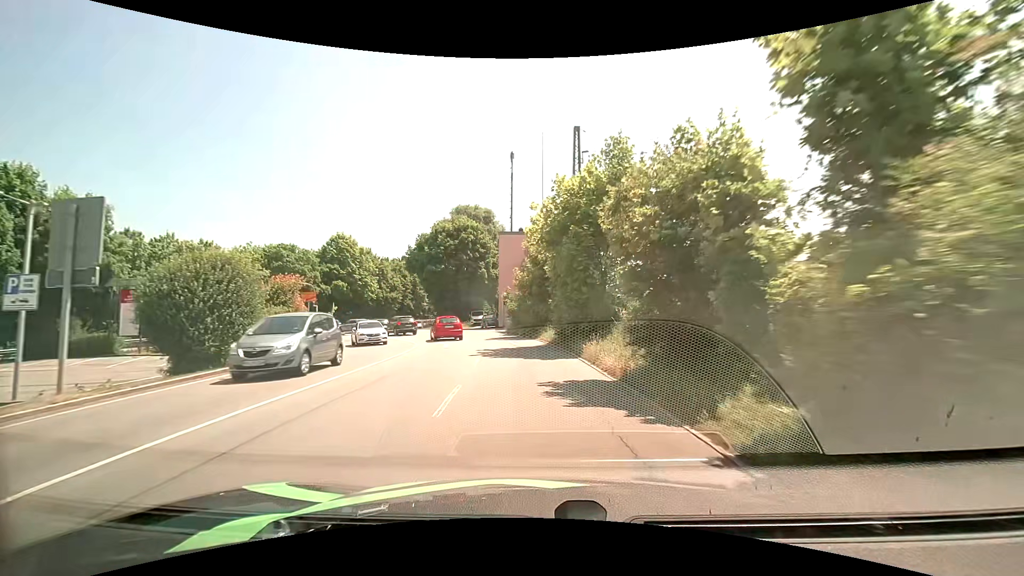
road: tertiary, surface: asphalt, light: Day
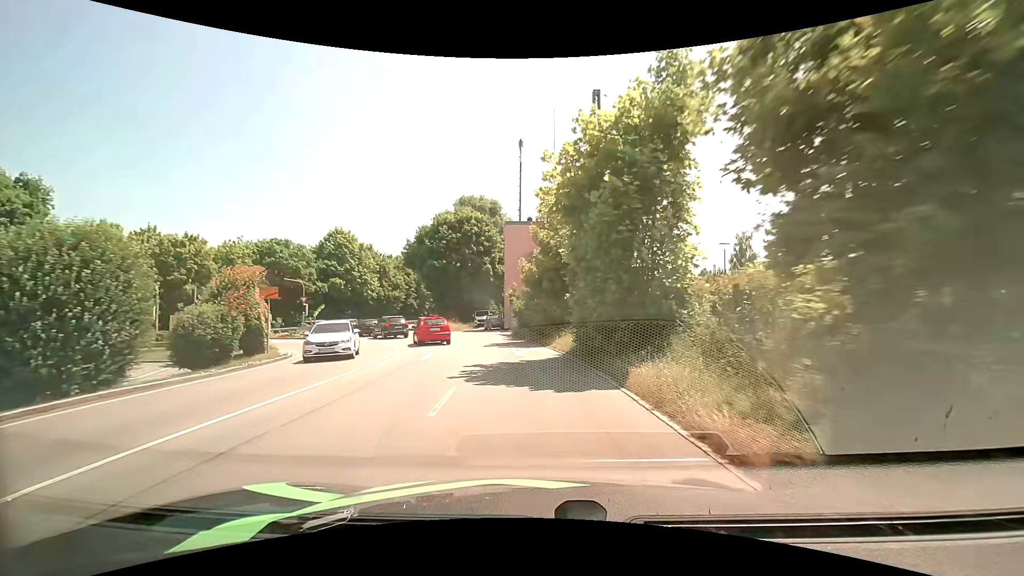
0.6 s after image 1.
(0.0, +5.9) m; -1°
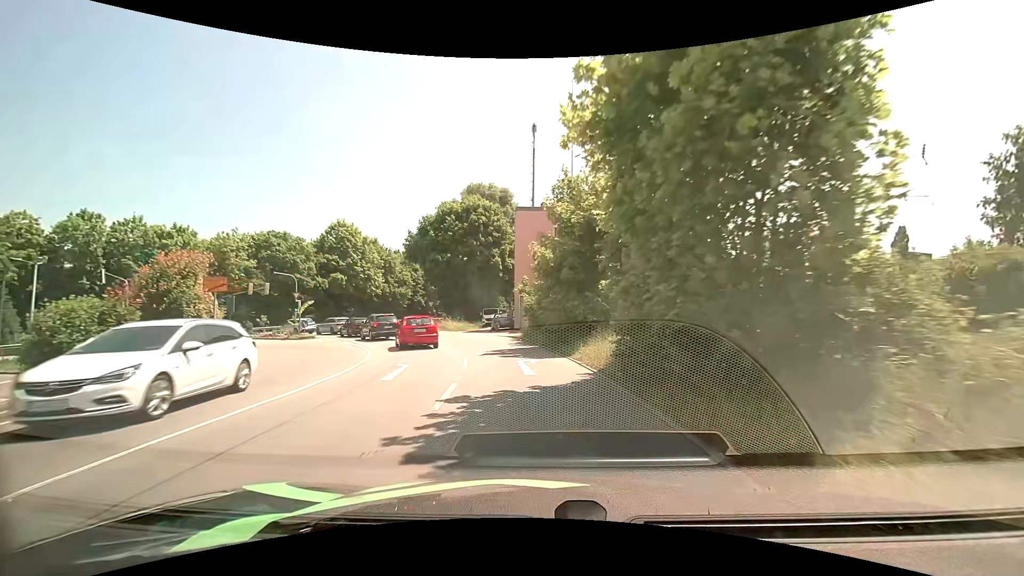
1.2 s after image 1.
(0.0, +5.5) m; -1°
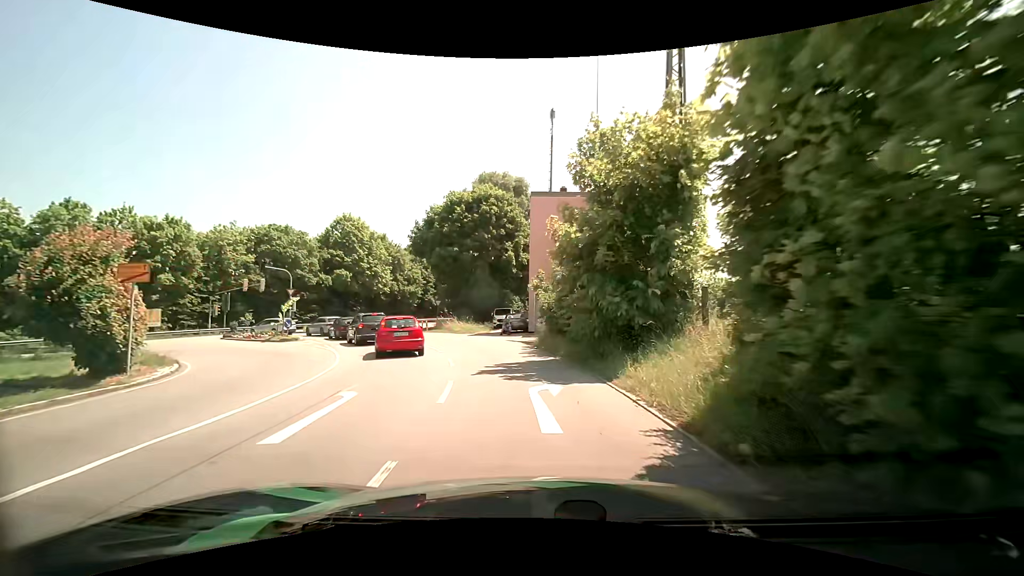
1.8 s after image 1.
(-0.1, +5.3) m; -2°
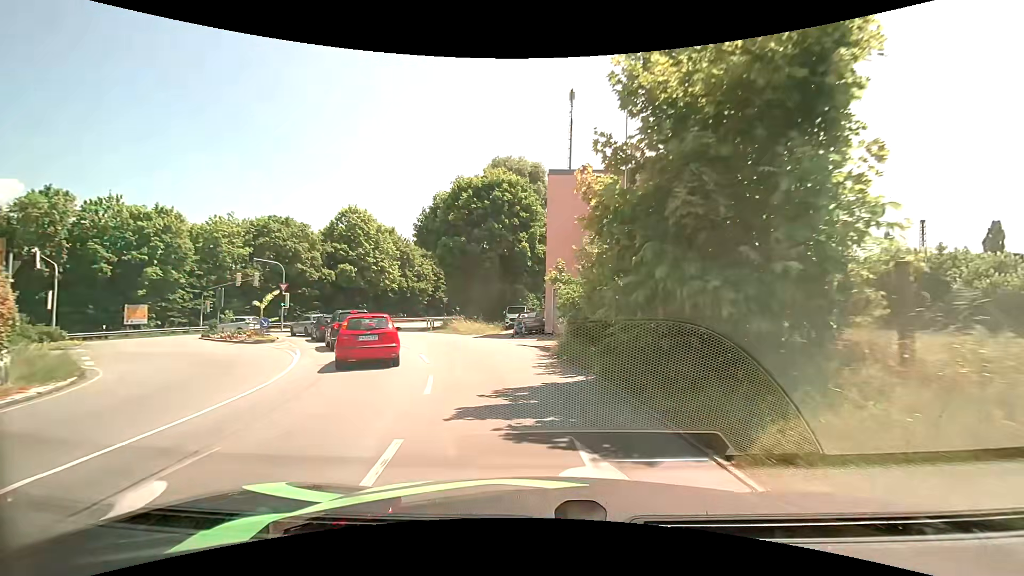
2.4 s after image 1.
(-0.1, +5.1) m; -2°
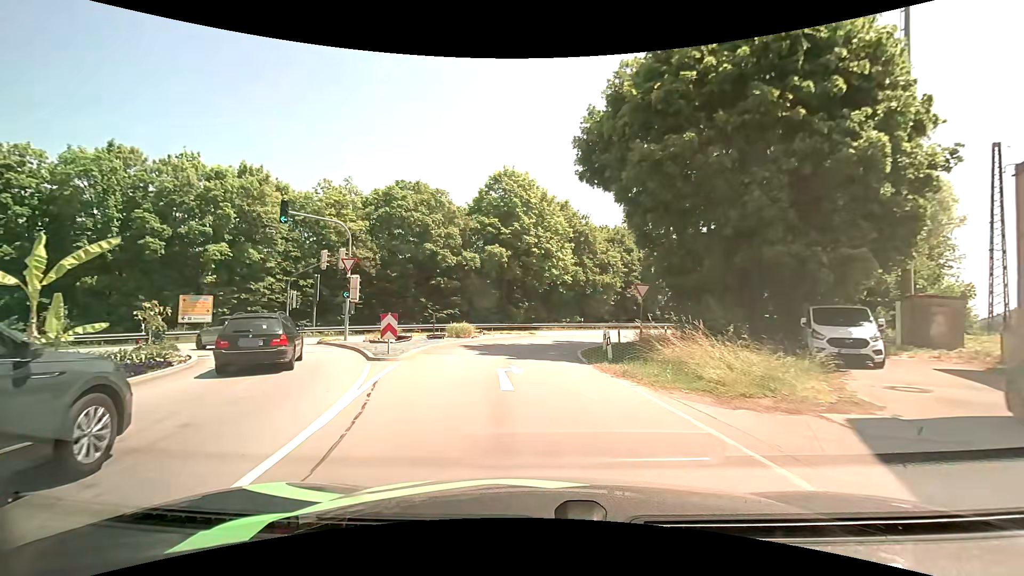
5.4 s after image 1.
(-3.8, +24.4) m; -21°
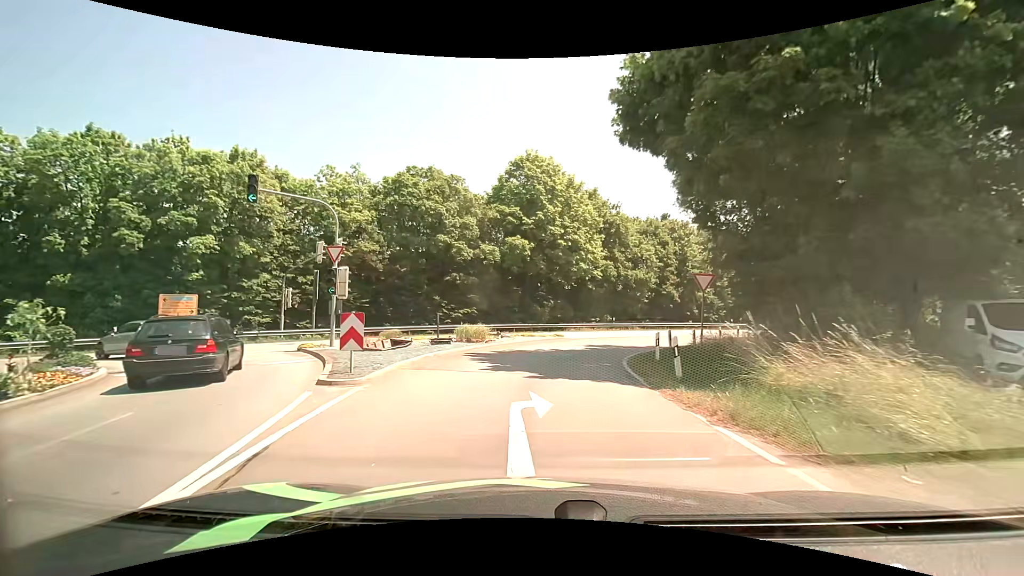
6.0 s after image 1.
(-0.2, +5.0) m; -3°
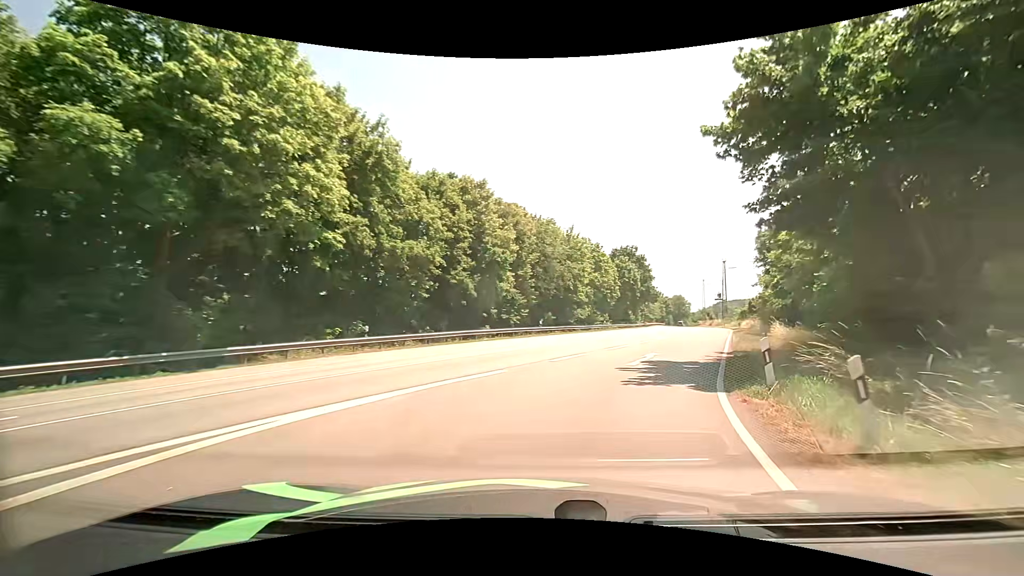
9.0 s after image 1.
(+3.4, +25.7) m; +23°
(+1, +10) (+4, +19) (+8, +29) (+11, +38) (+15, +47) (+18, +57) (+21, +66) (+24, +76) (+27, +86) (+30, +95) m
